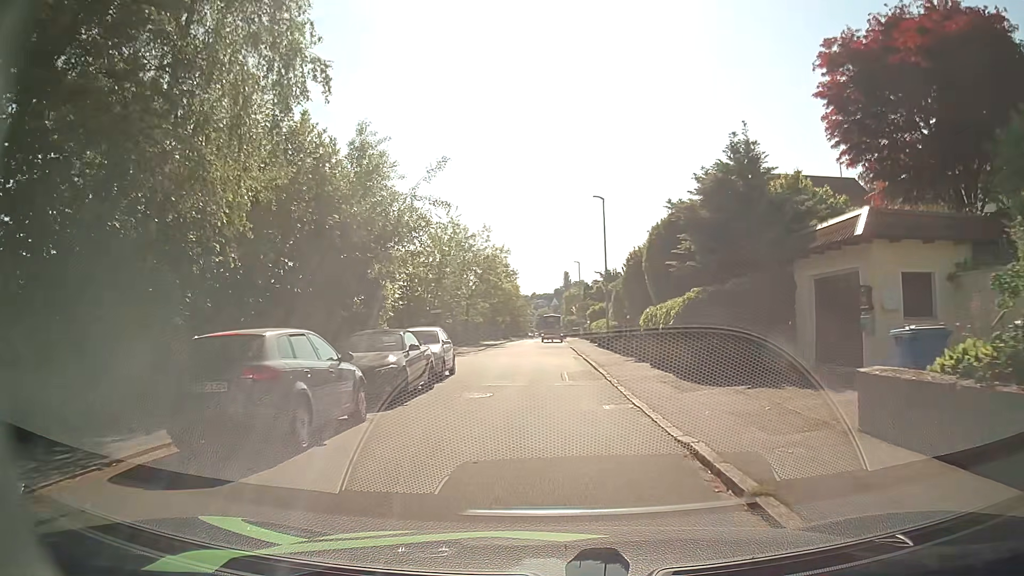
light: Day
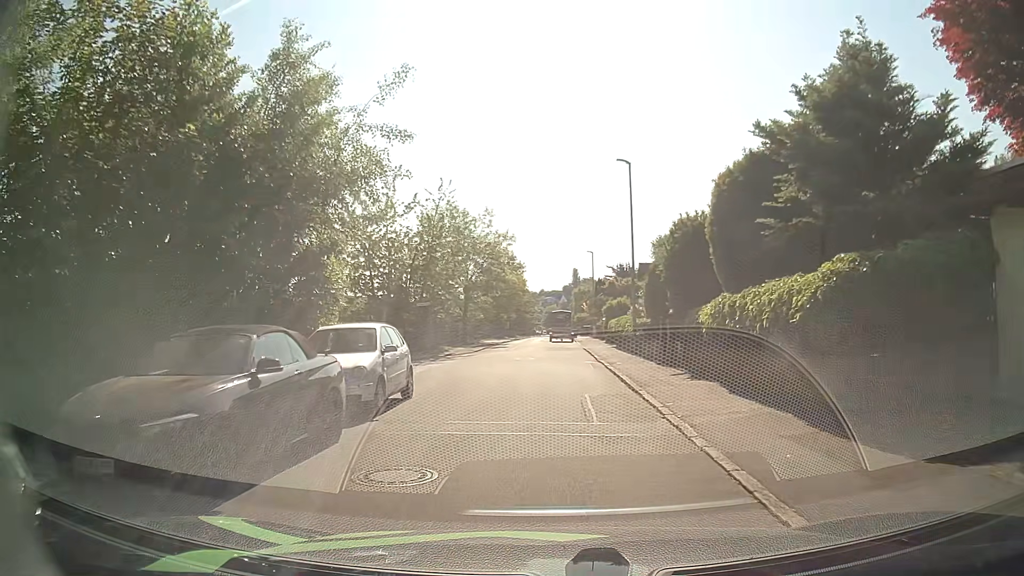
(0.0, +7.7) m; -1°
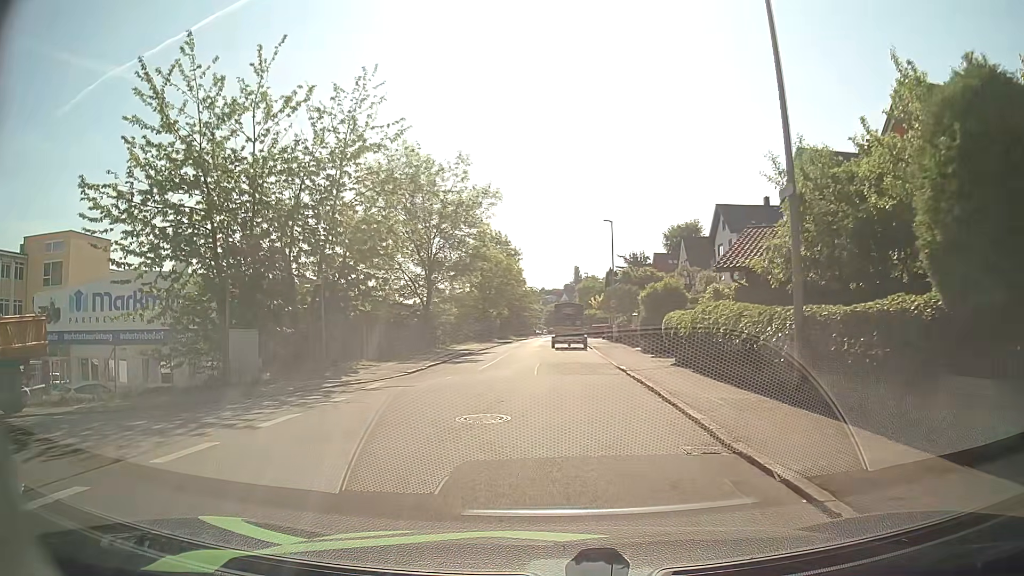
(+0.1, +18.4) m; 0°
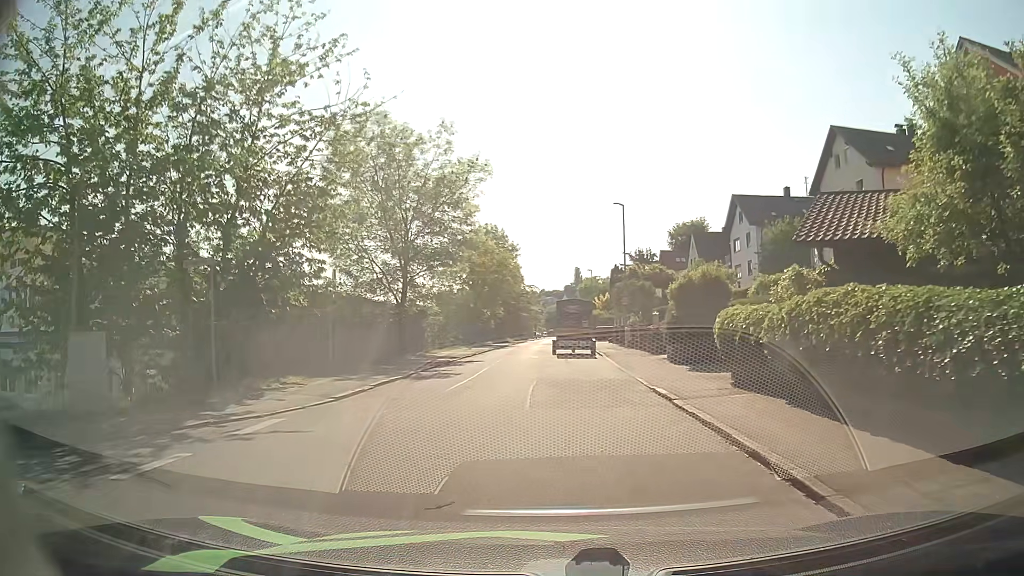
(0.0, +6.8) m; 0°
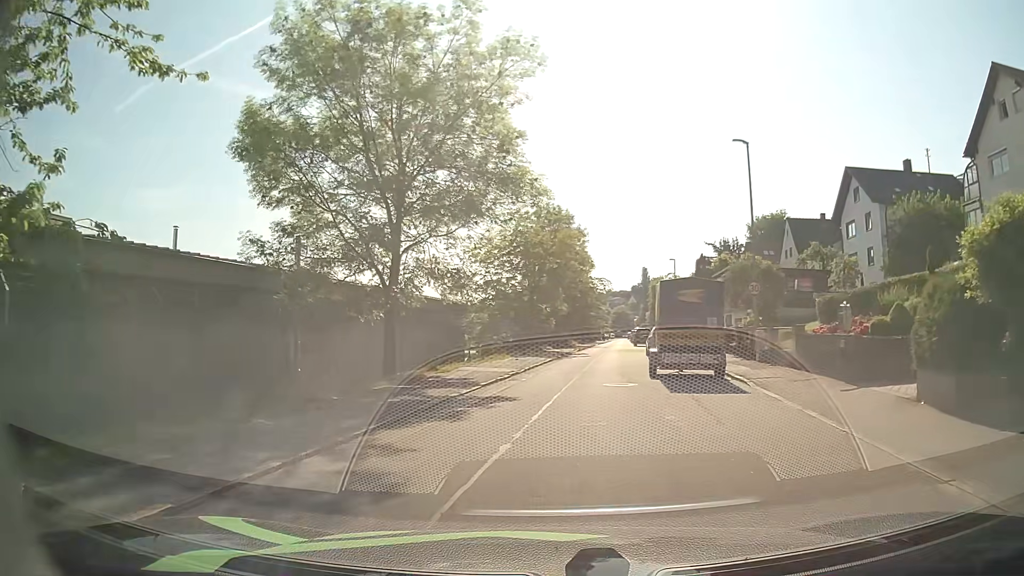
(-0.5, +13.8) m; -5°
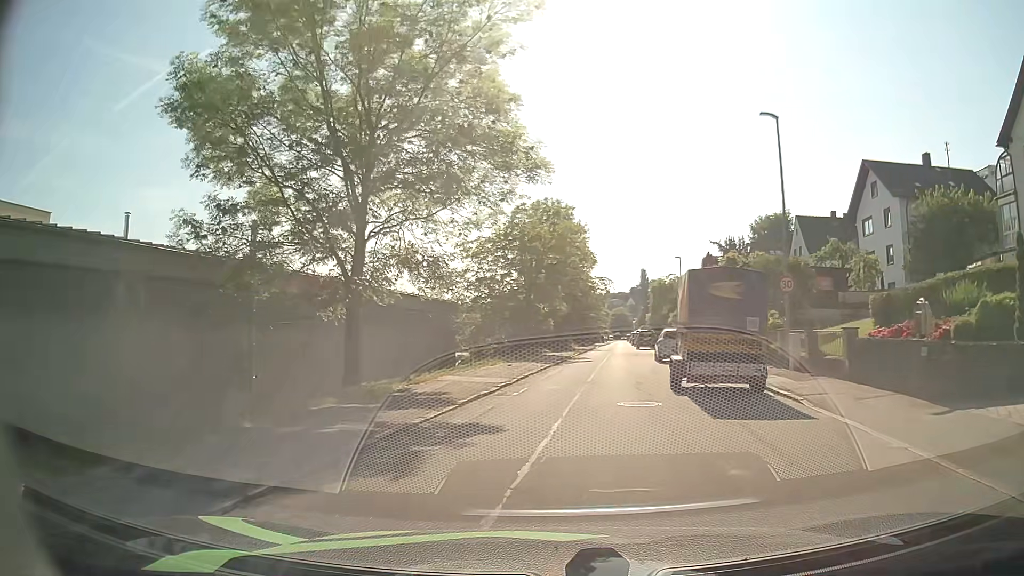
(0.0, +3.6) m; 0°
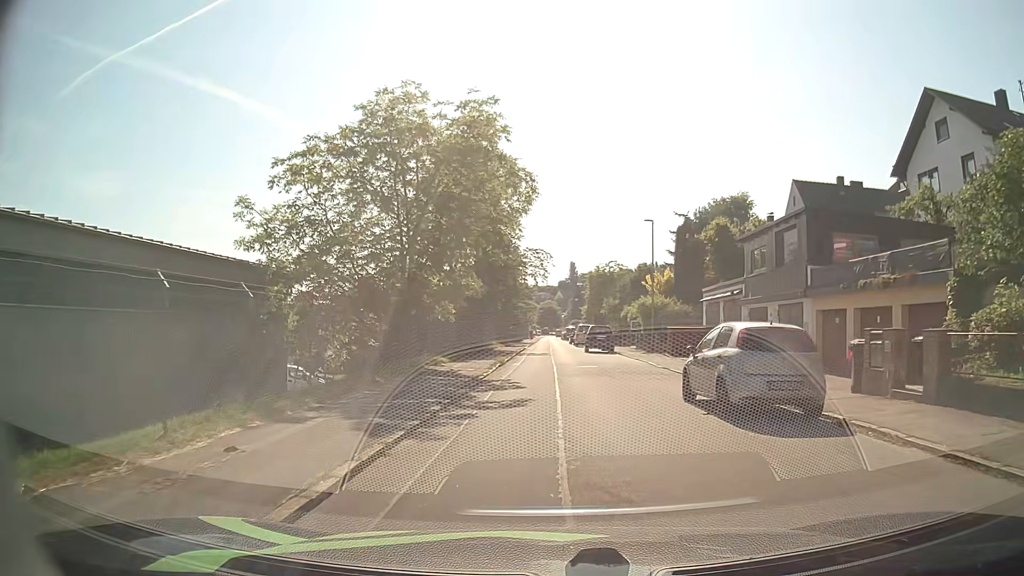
(+0.7, +19.2) m; +6°
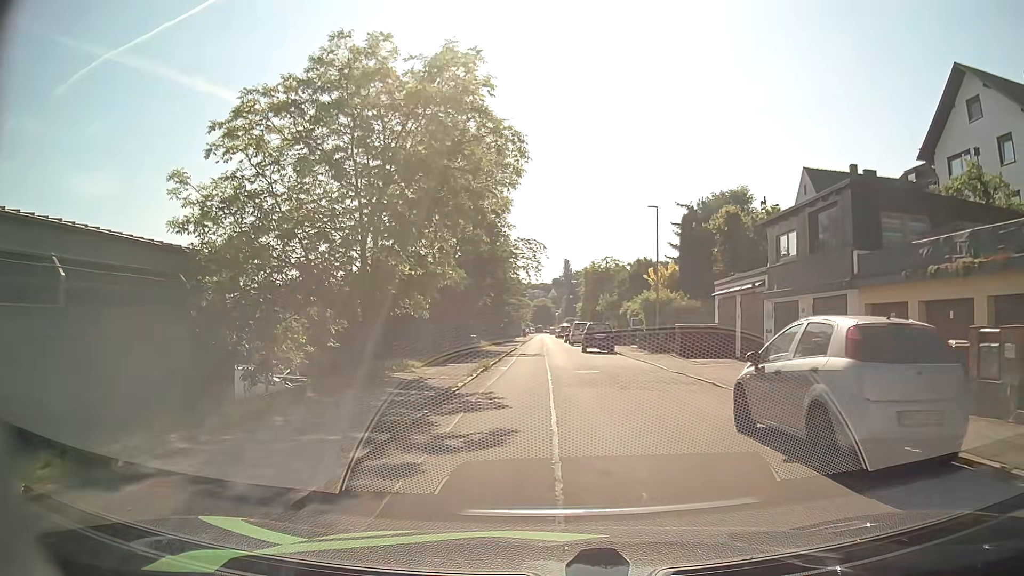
(0.0, +4.1) m; 0°
(0, +10) (0, +20) (0, +30) (0, +40) (0, +50) (0, +60) (0, +70) (0, +80) (0, +90) (0, +100) m
